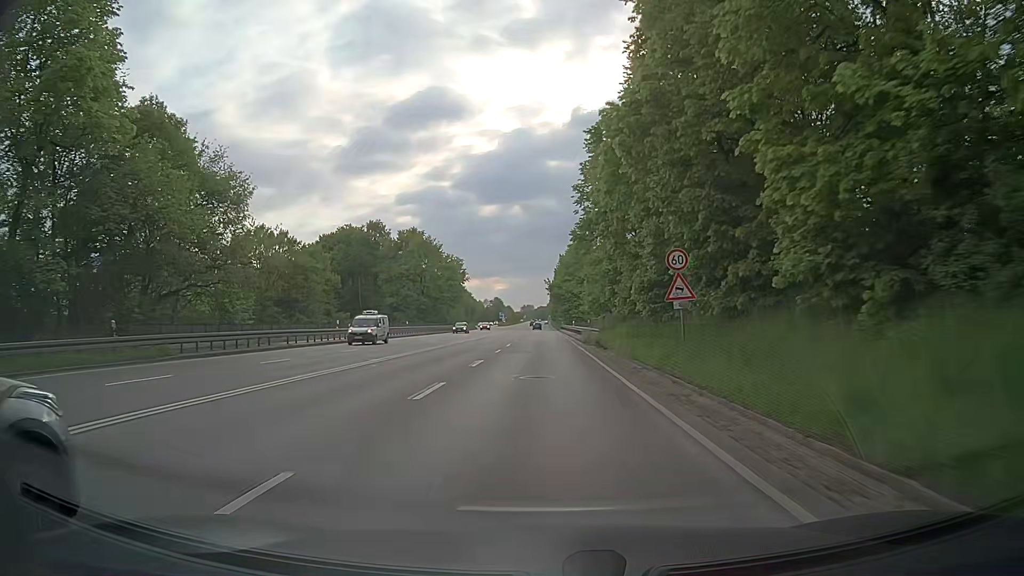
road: trunk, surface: asphalt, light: Day
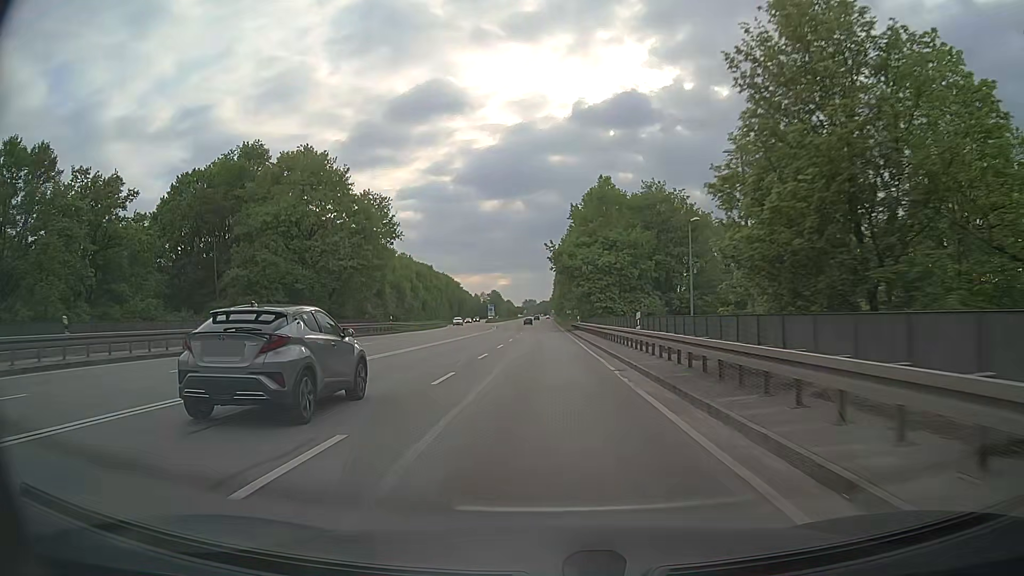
(-0.2, +52.7) m; 0°
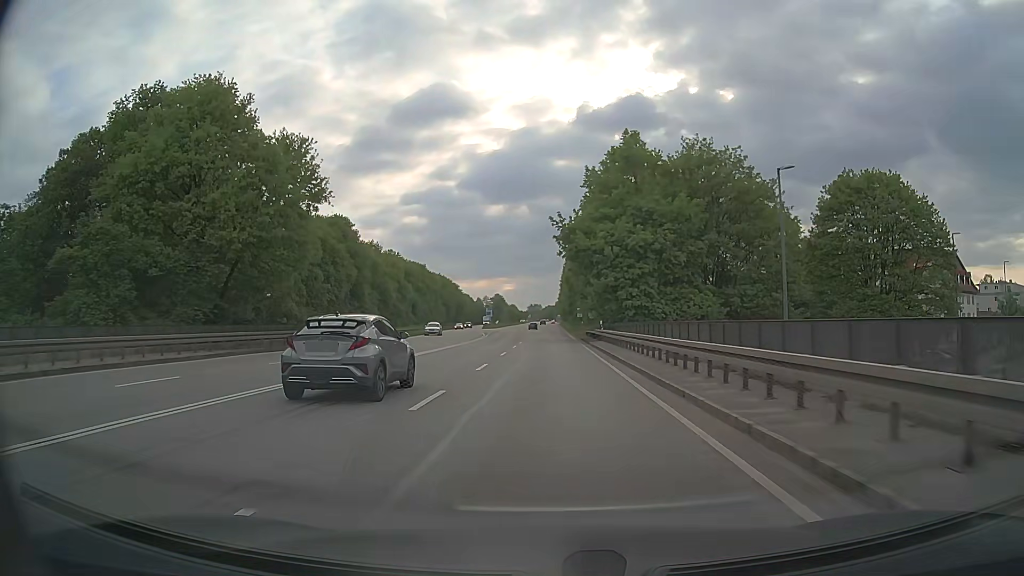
(-0.2, +21.1) m; 0°
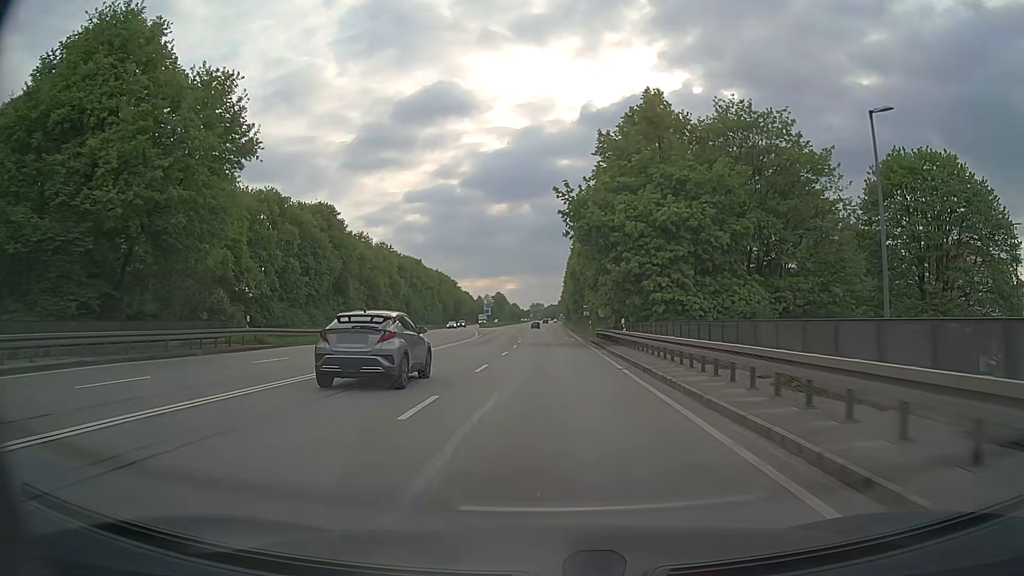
(-0.1, +10.7) m; 0°
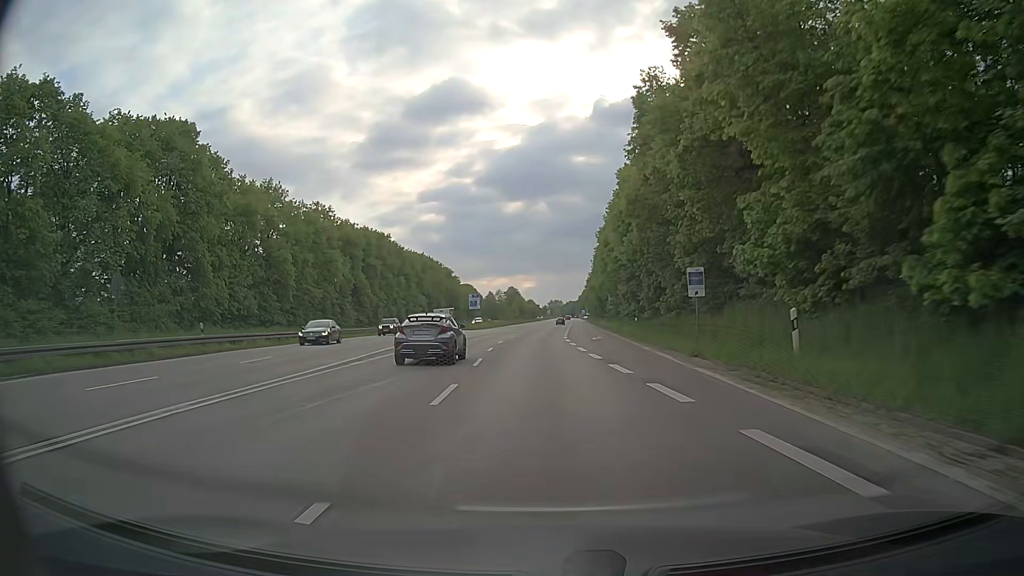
(-0.6, +54.1) m; -2°
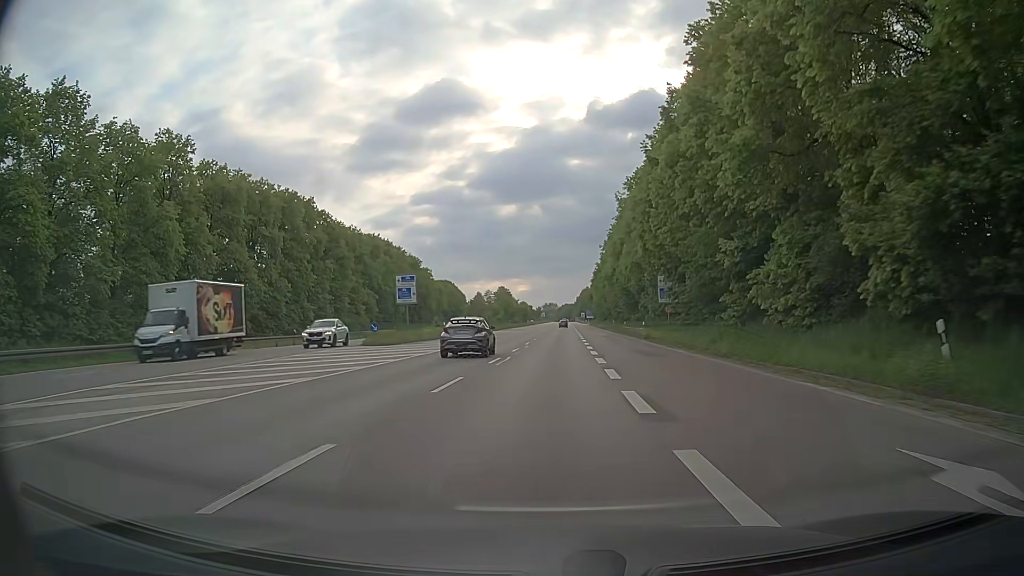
(-0.2, +43.1) m; 0°
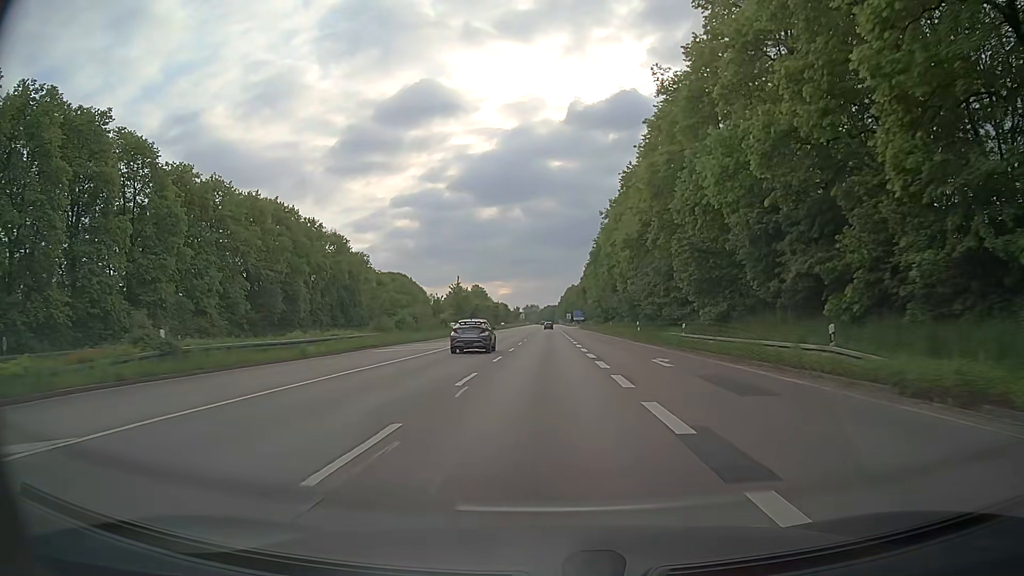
(+0.9, +44.0) m; +2°
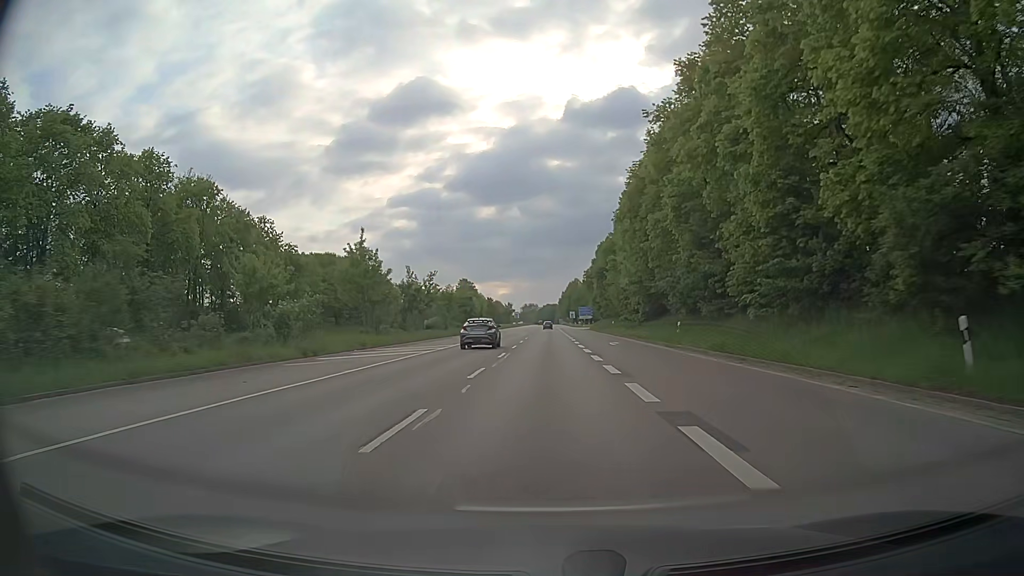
(+0.2, +45.0) m; 0°
(0, +10) (0, +20) (0, +30) (0, +40) (0, +50) (0, +60) (0, +70) (0, +80) (0, +90) (0, +100) m
